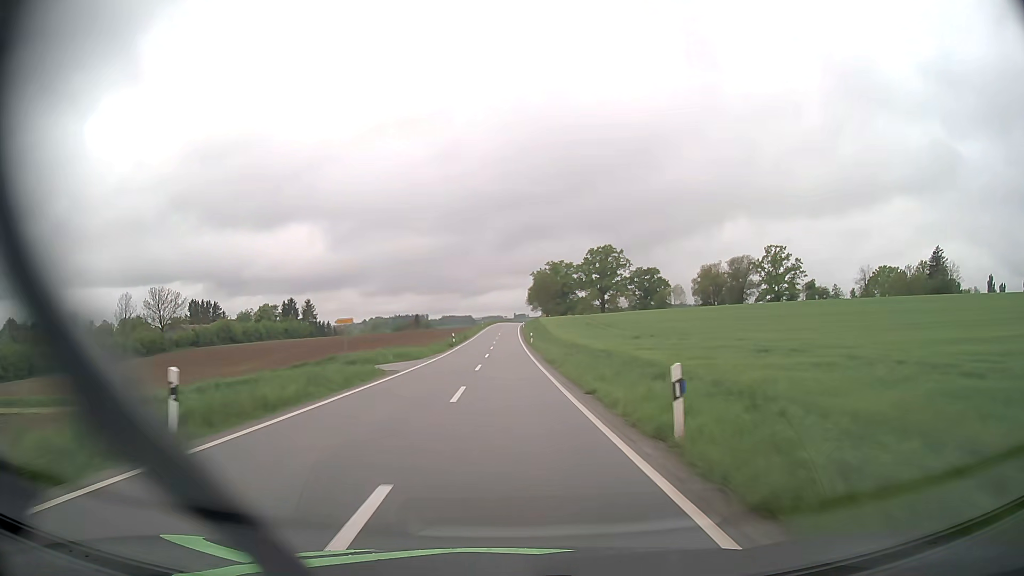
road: tertiary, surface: asphalt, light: Day
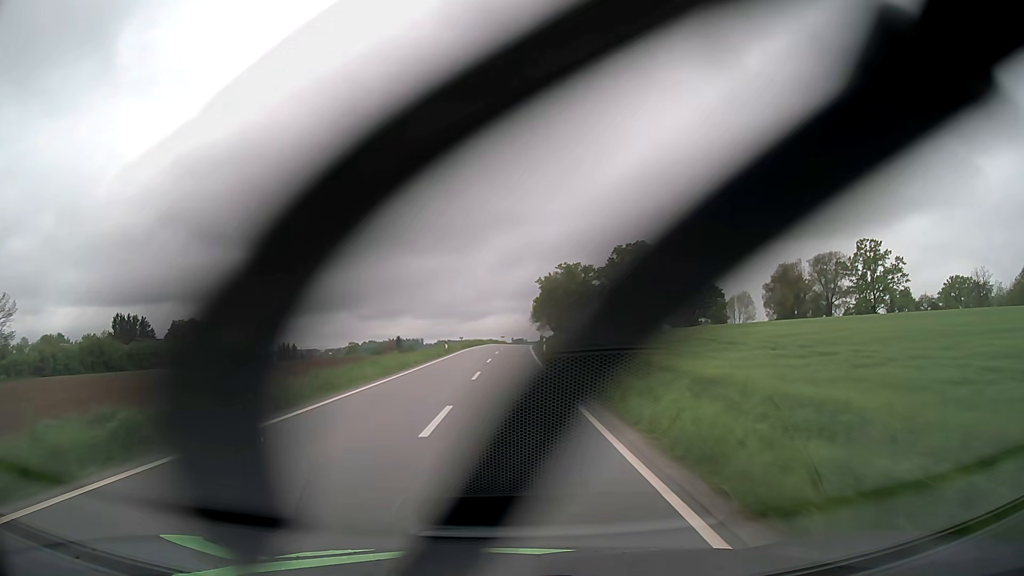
(+0.1, +64.2) m; 0°
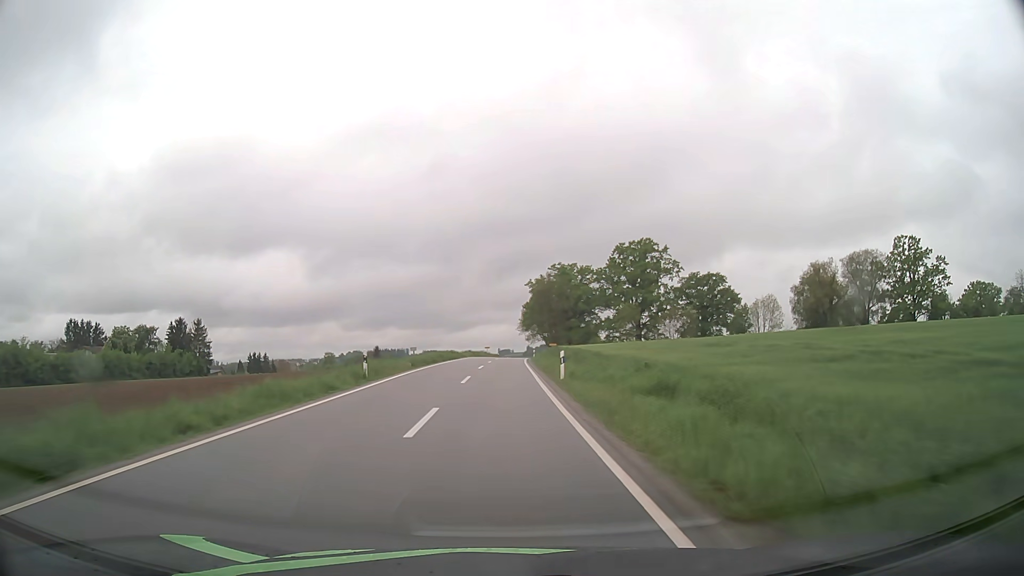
(+0.2, +23.5) m; +1°
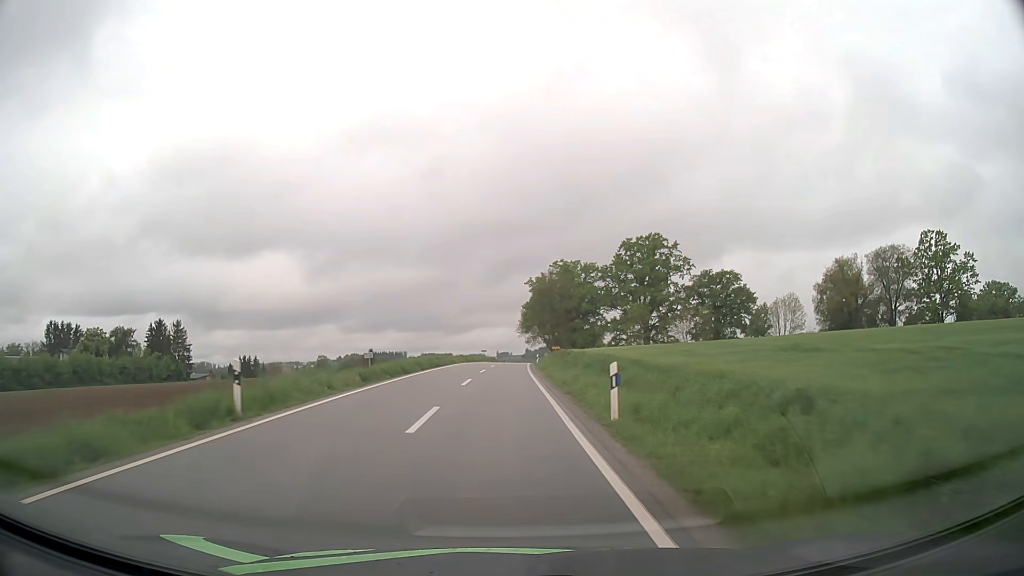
(0.0, +11.4) m; 0°
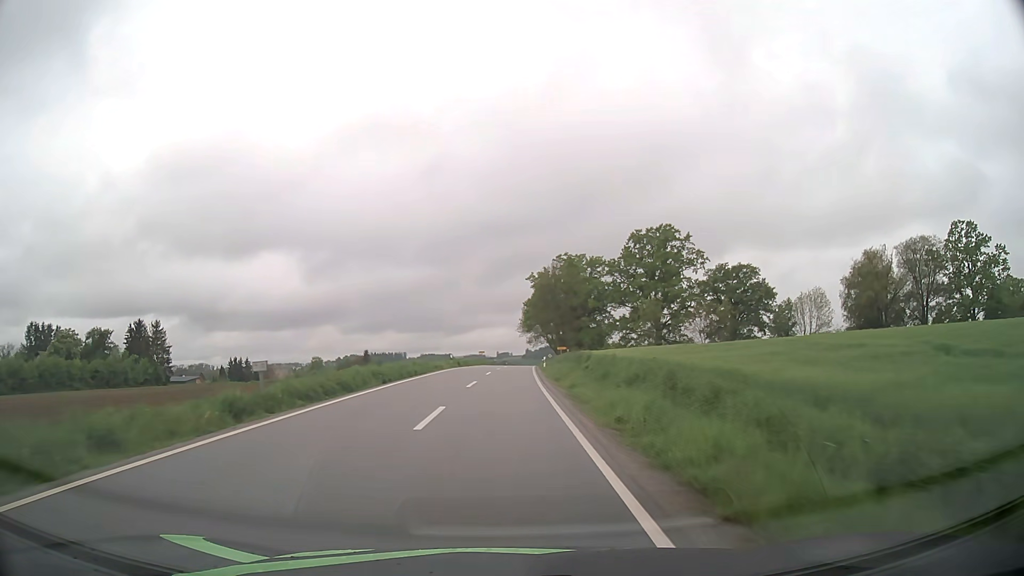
(0.0, +11.2) m; 0°
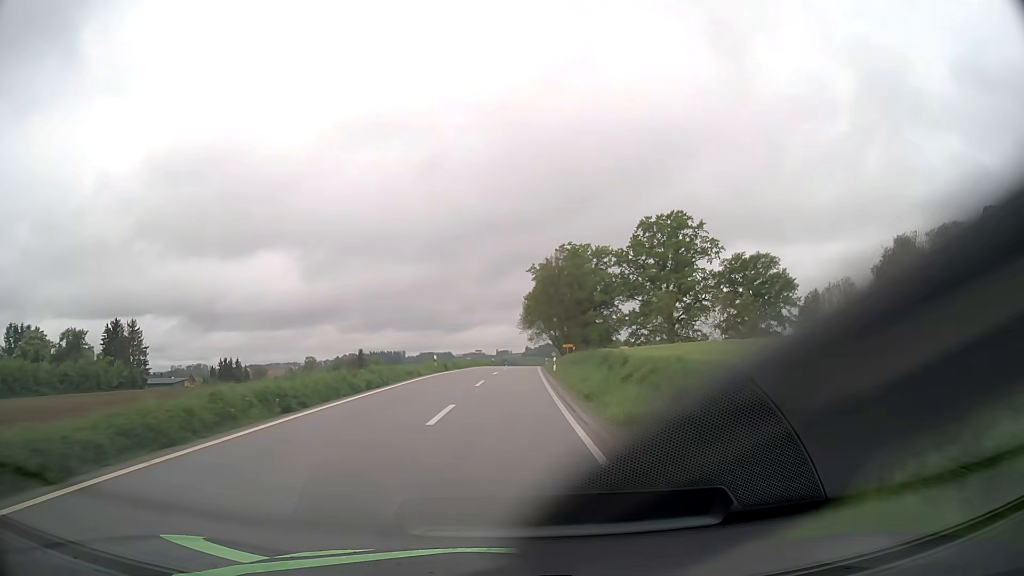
(0.0, +11.1) m; 0°
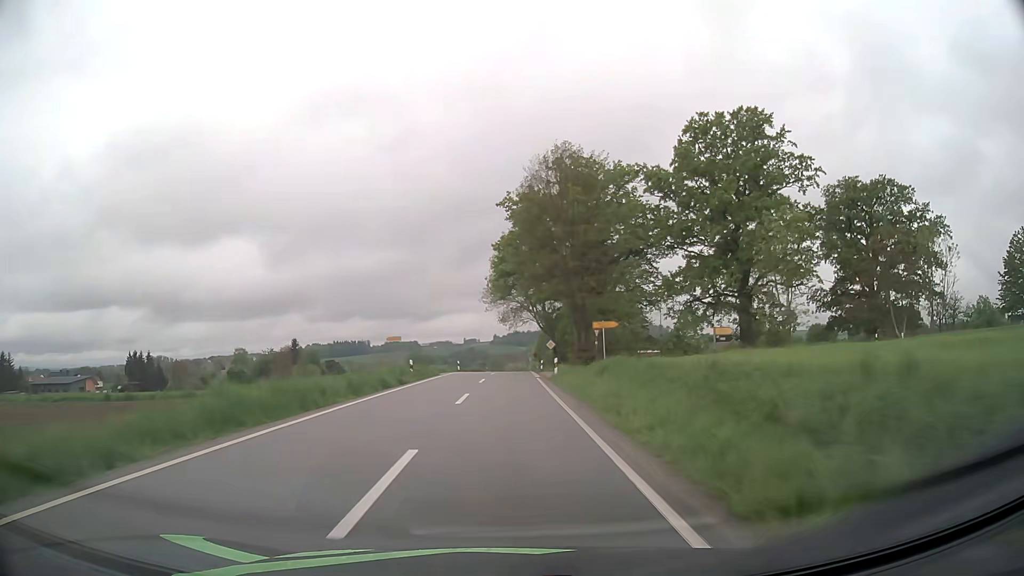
(+1.1, +54.6) m; +3°
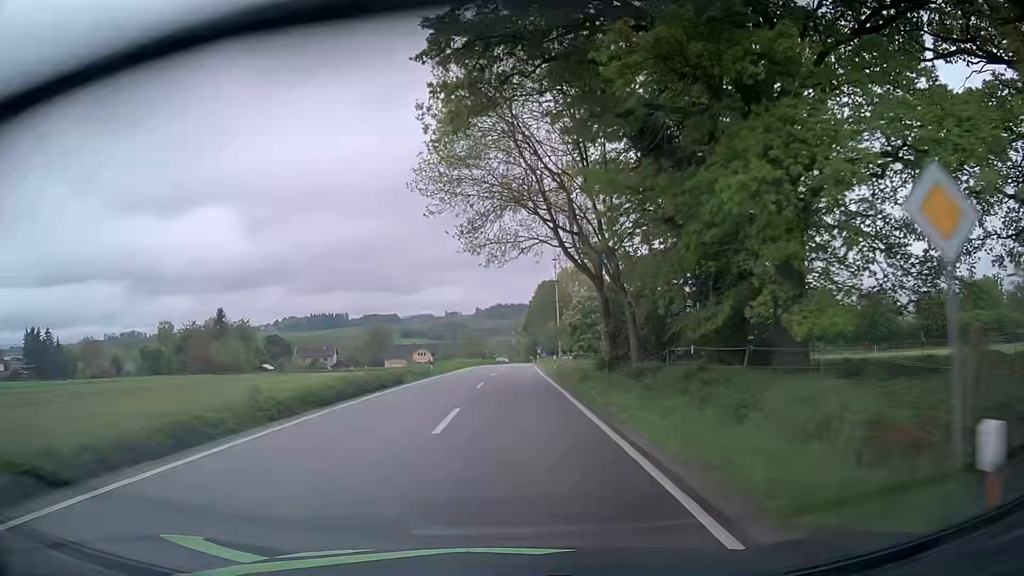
(+0.4, +54.3) m; +1°
(0, +10) (0, +20) (0, +30) (0, +40) (+1, +50) (+1, +60) (+1, +70) (+1, +80) (+2, +90) (+2, +100) m
